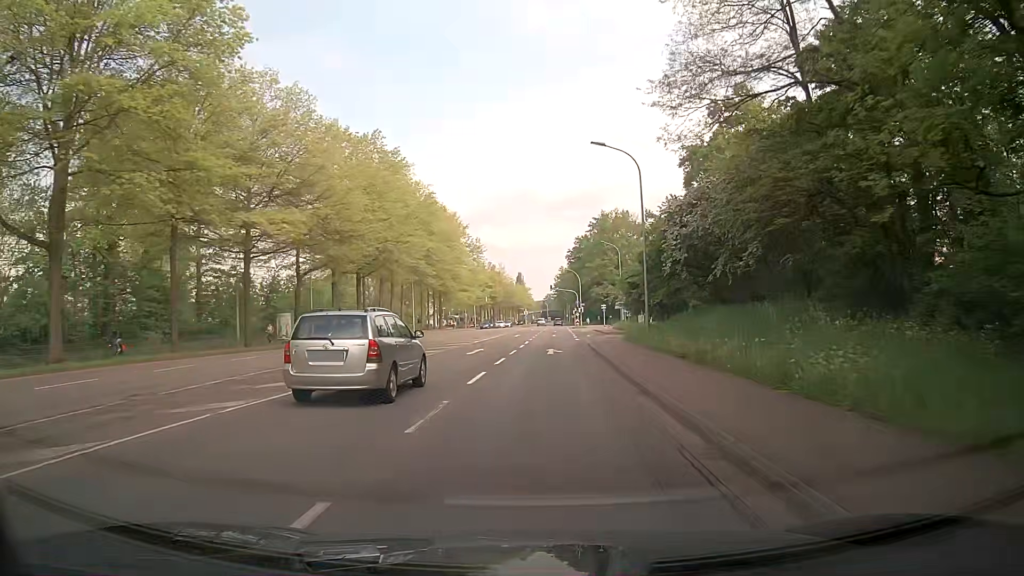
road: secondary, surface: asphalt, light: Day
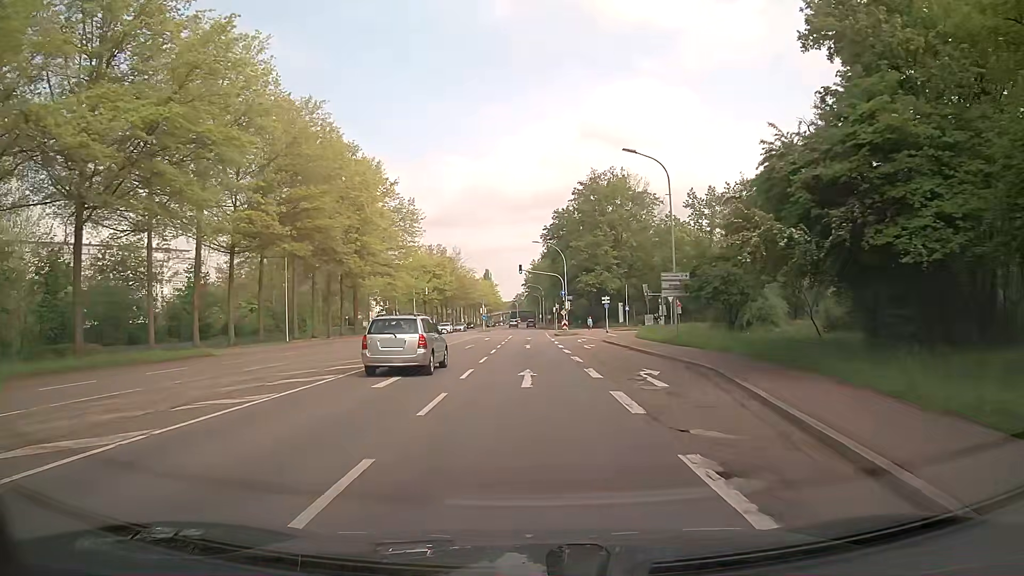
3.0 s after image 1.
(+1.2, +39.8) m; +3°
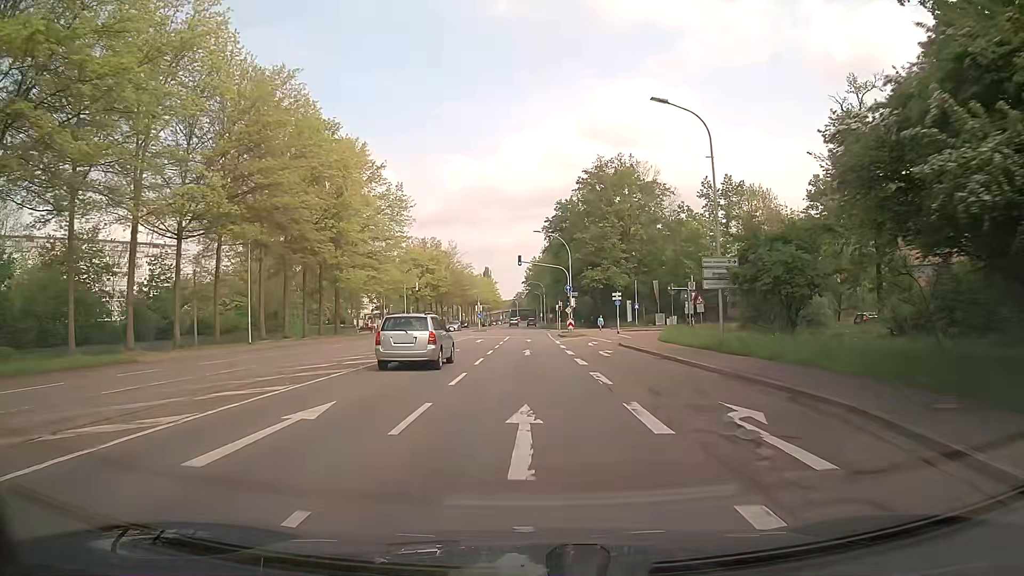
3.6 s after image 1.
(0.0, +7.9) m; 0°
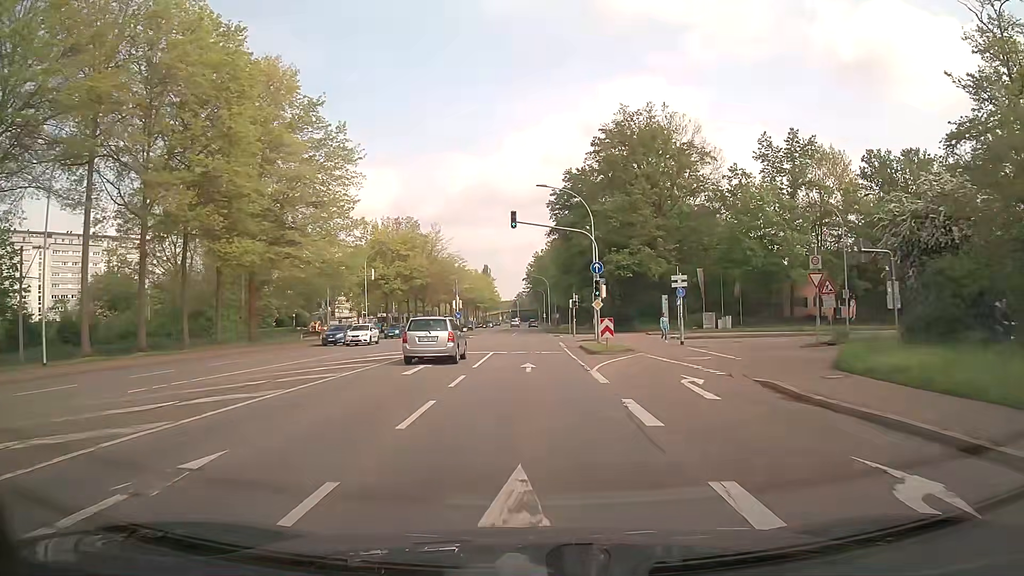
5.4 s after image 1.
(-0.1, +23.3) m; 0°
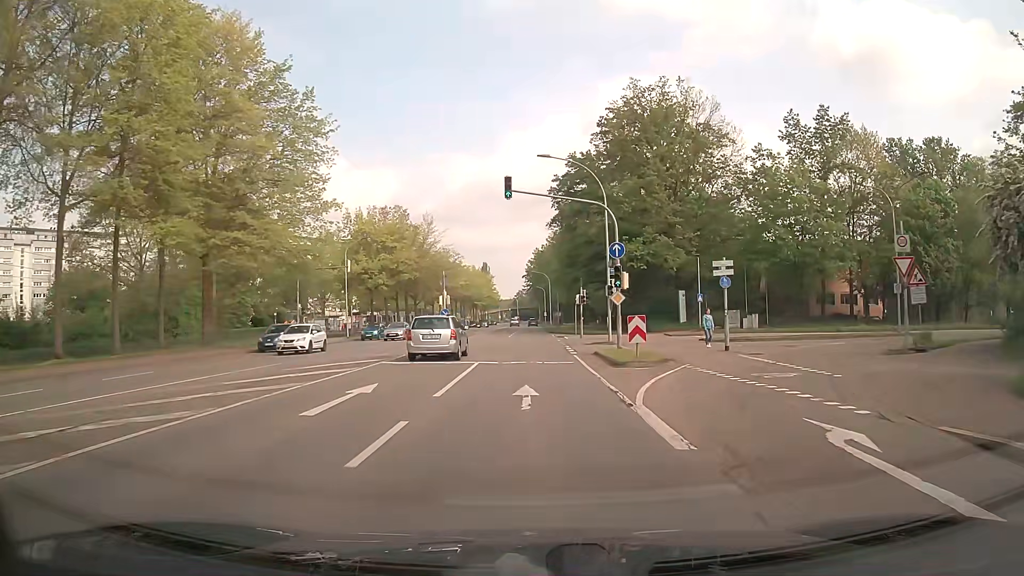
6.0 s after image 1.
(0.0, +7.7) m; 0°
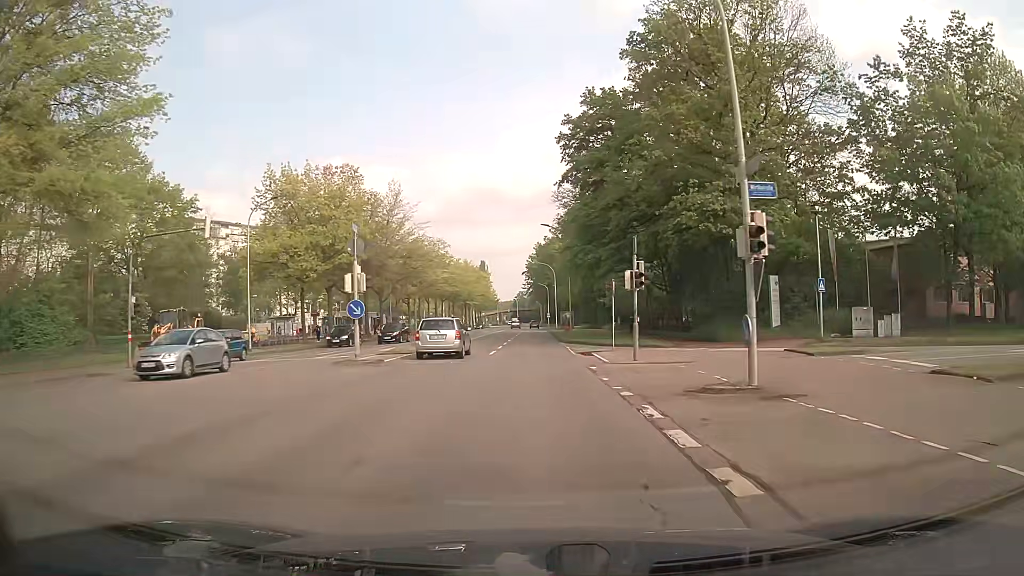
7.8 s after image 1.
(0.0, +23.0) m; +1°
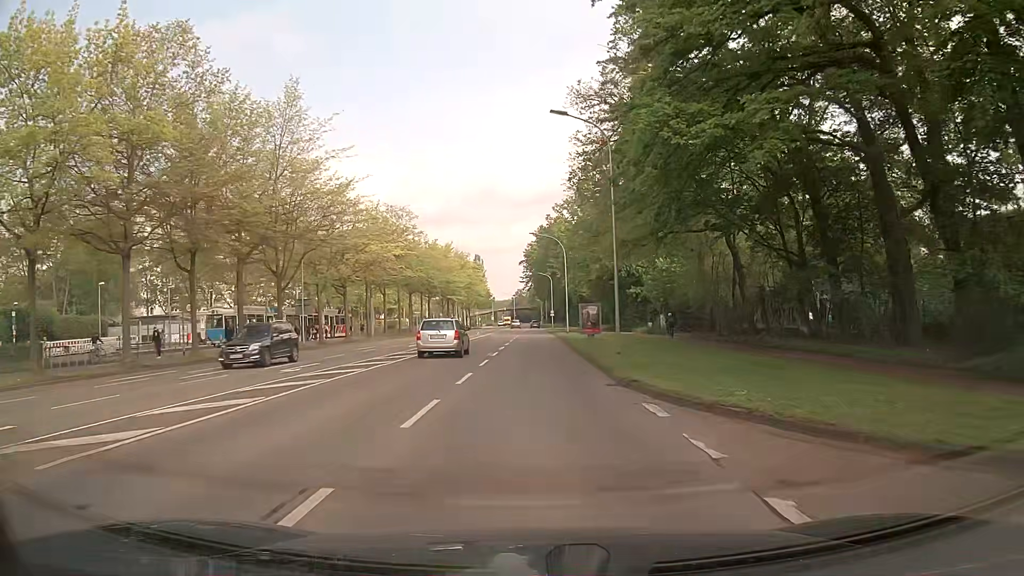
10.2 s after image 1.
(-0.3, +30.6) m; 0°
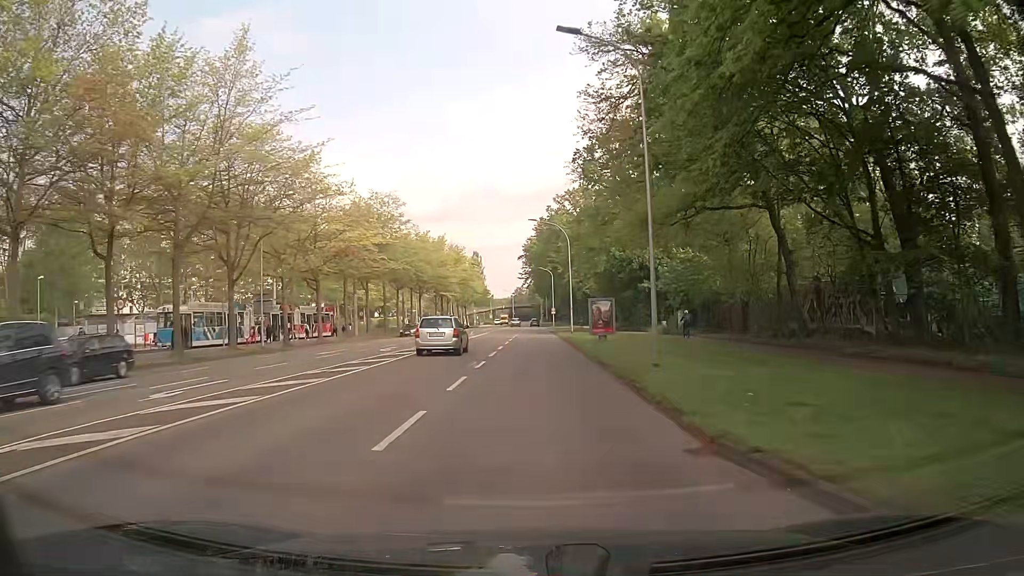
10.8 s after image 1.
(0.0, +7.6) m; 0°
(0, +10) (0, +20) (0, +30) (0, +40) (0, +50) (0, +60) (0, +70) (0, +80) (0, +90) (0, +100) m
